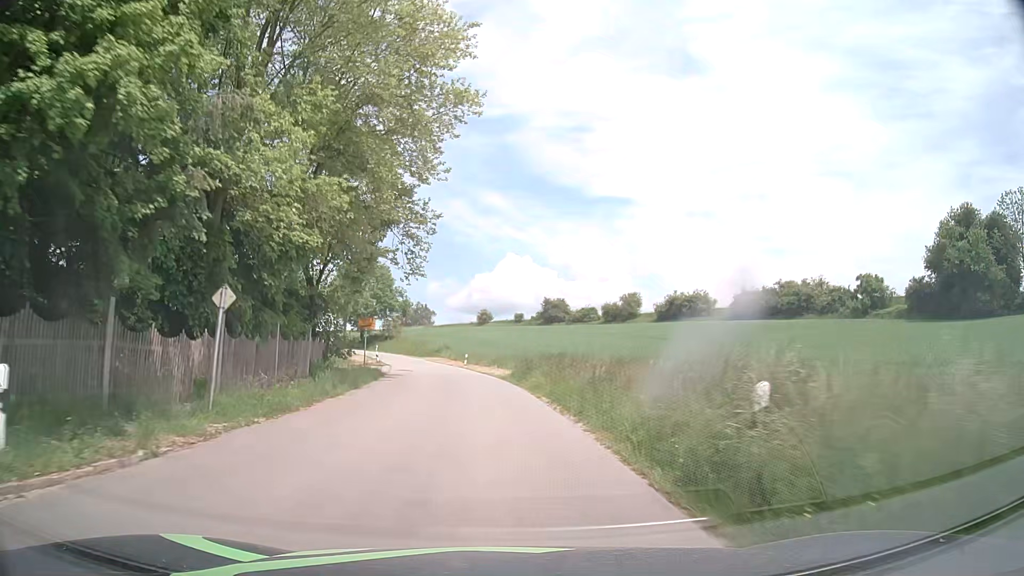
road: tertiary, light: Day
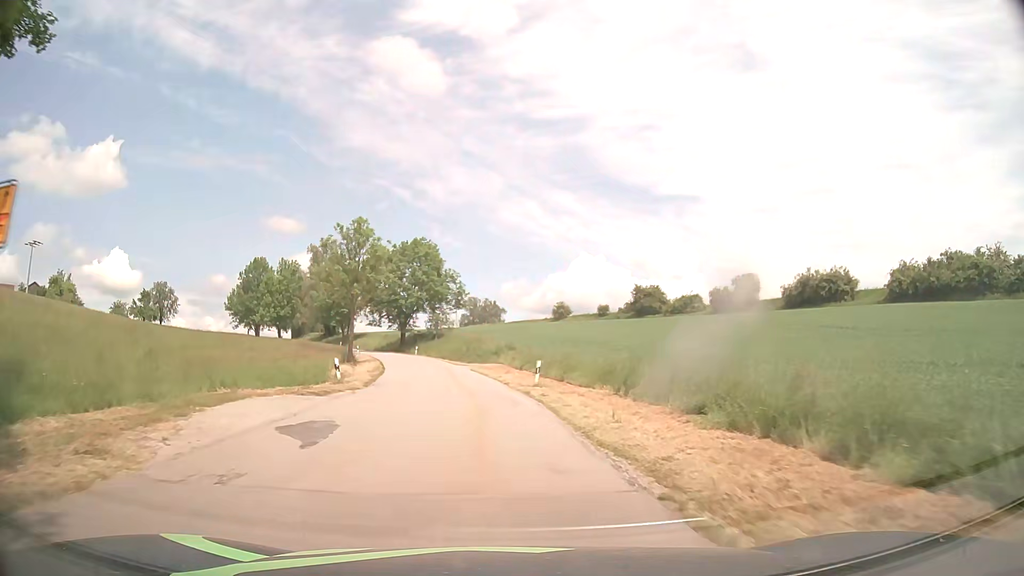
(-1.4, +30.9) m; -6°
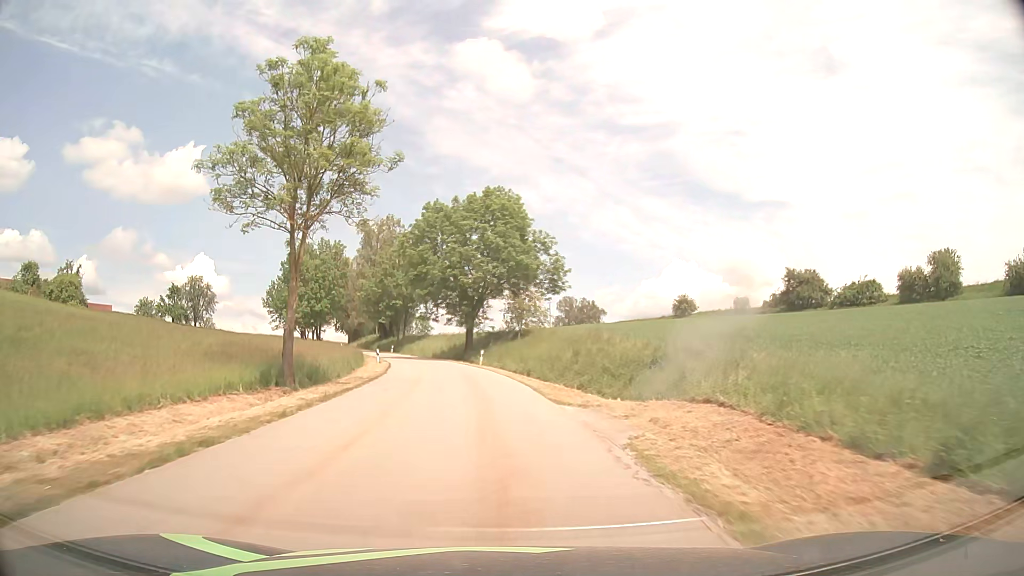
(-2.4, +35.2) m; -8°
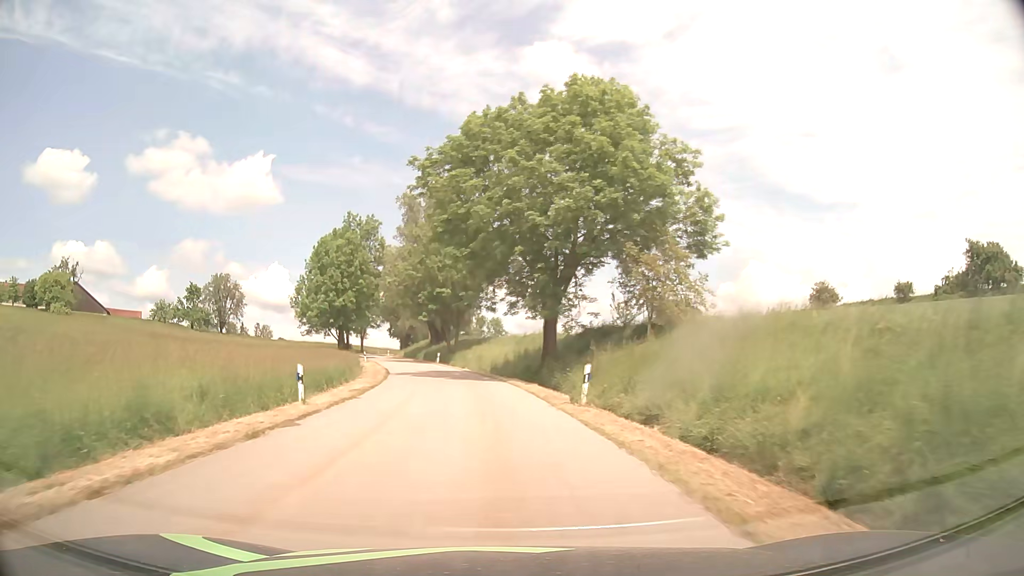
(-1.5, +29.8) m; -7°
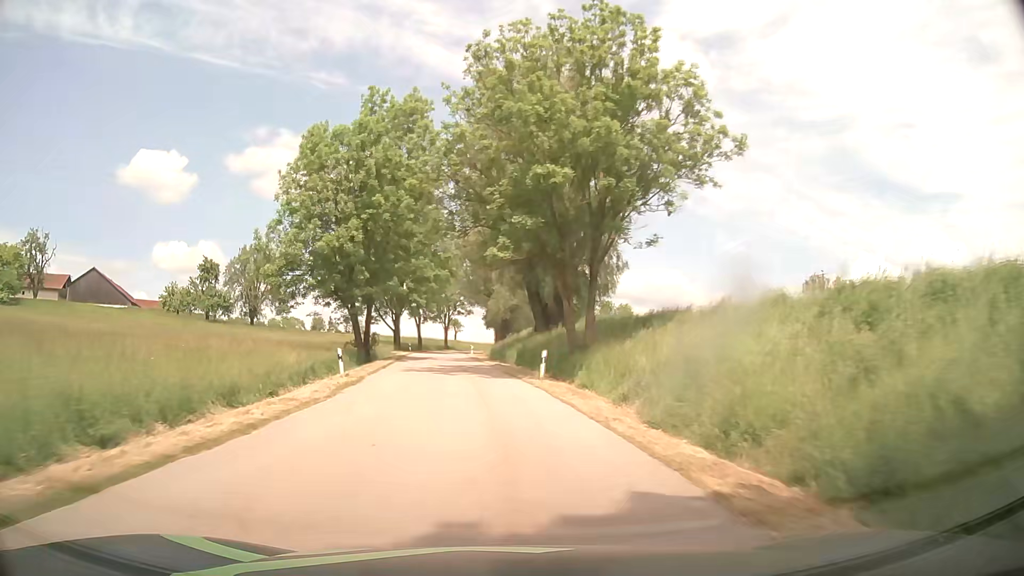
(-3.8, +43.2) m; -10°
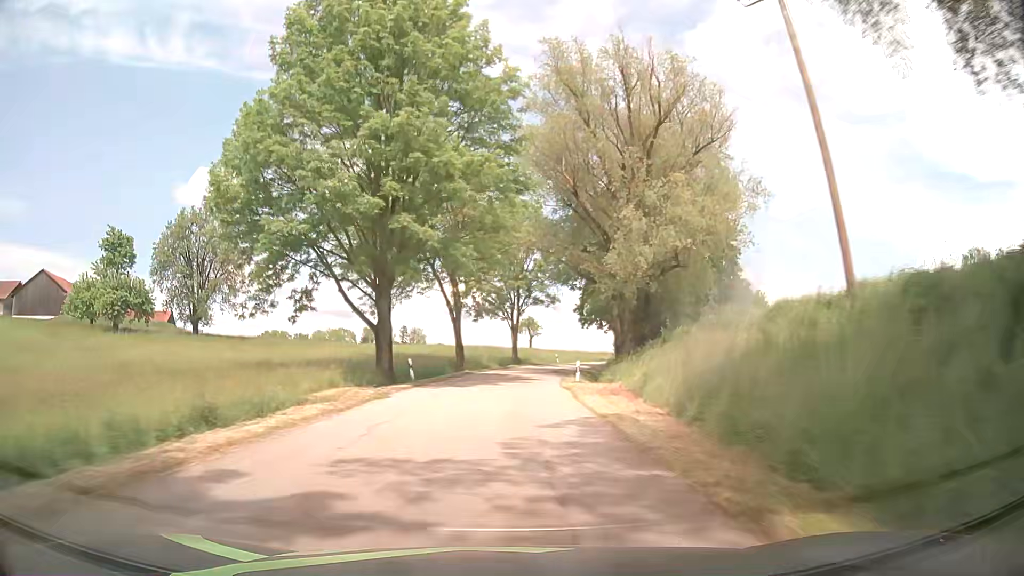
(-3.6, +46.8) m; -7°
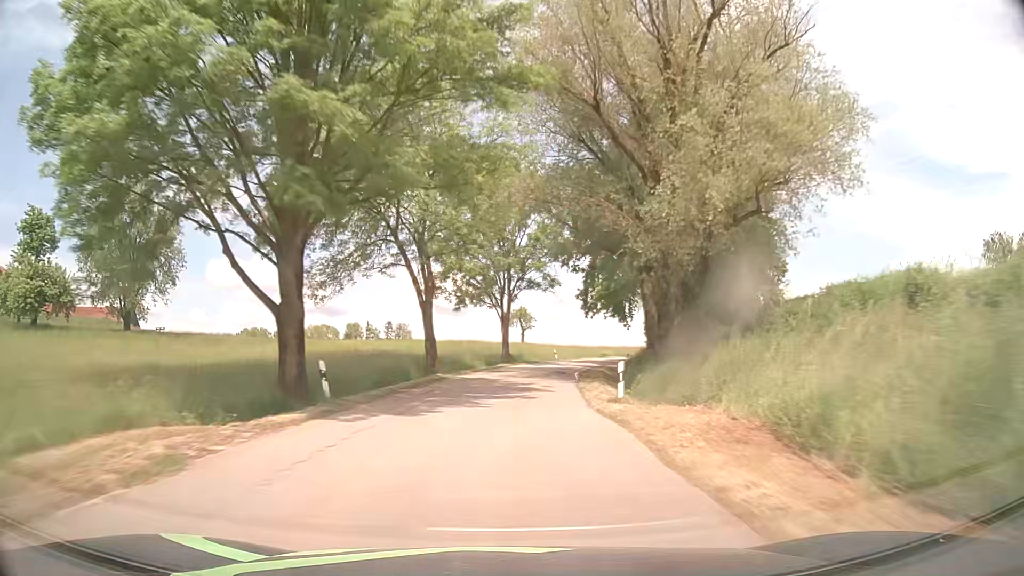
(+0.2, +12.4) m; +1°
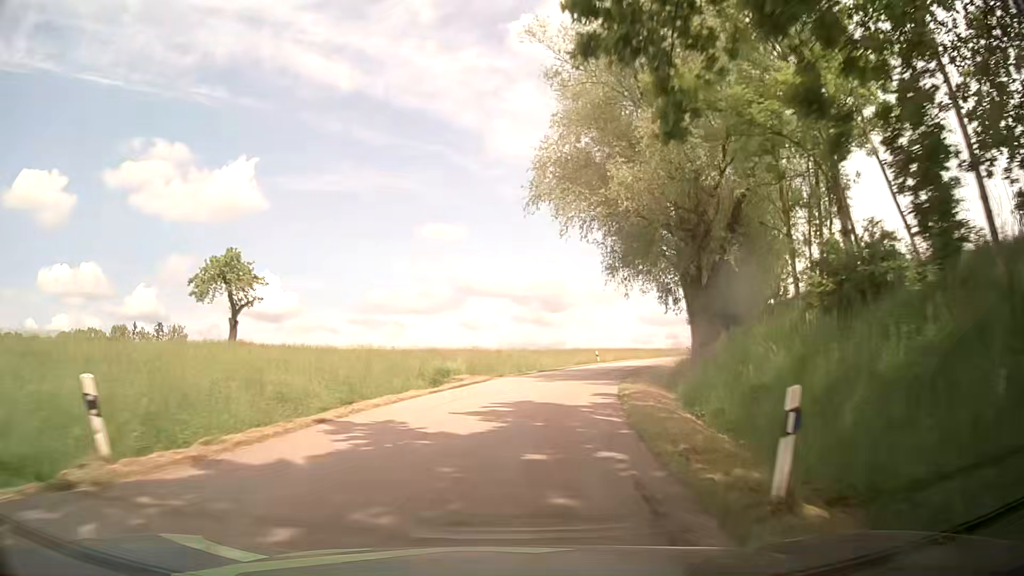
(+7.1, +57.4) m; +15°
